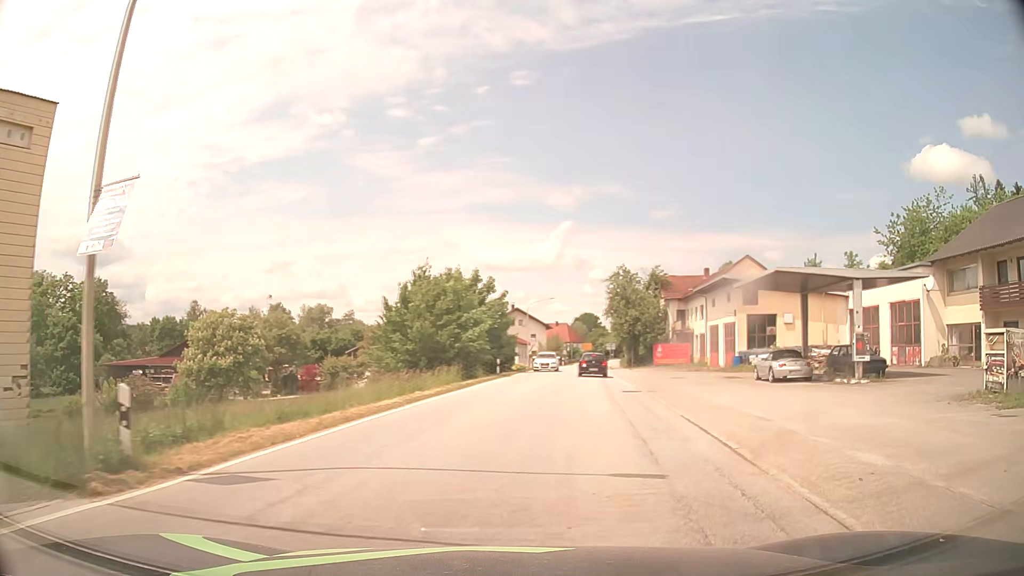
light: Day
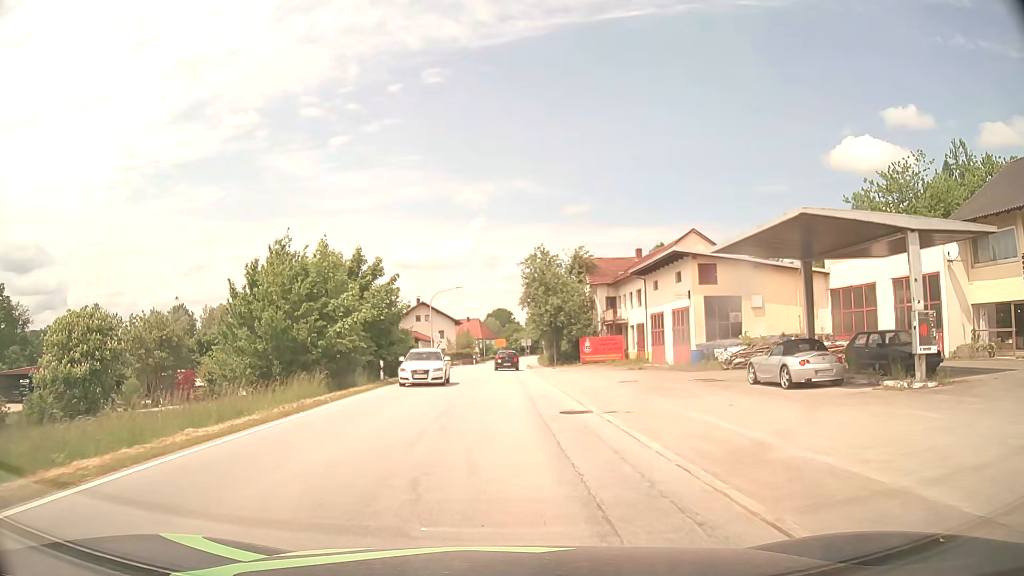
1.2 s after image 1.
(+1.0, +10.1) m; +8°
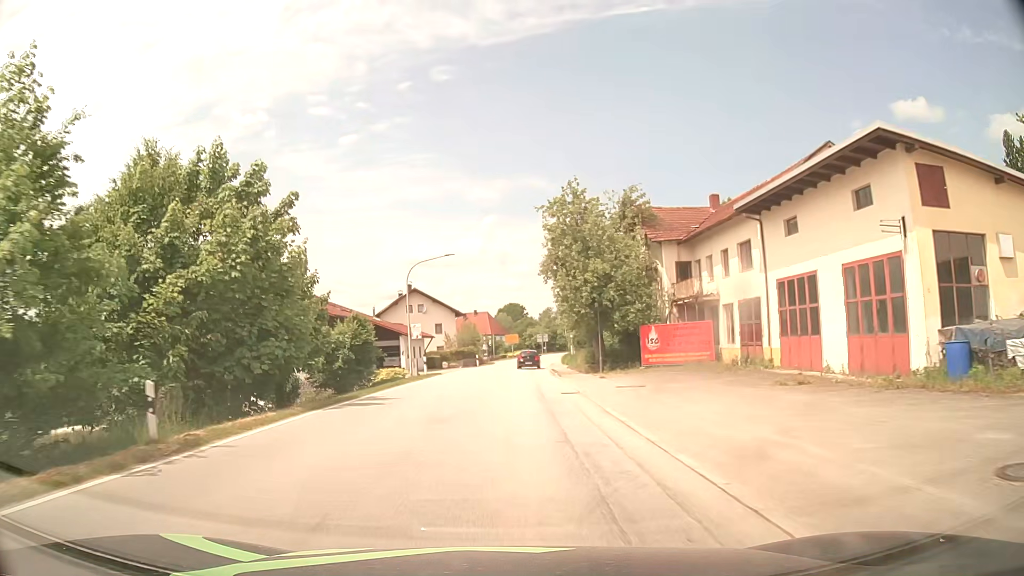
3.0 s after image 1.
(-0.1, +20.4) m; -1°
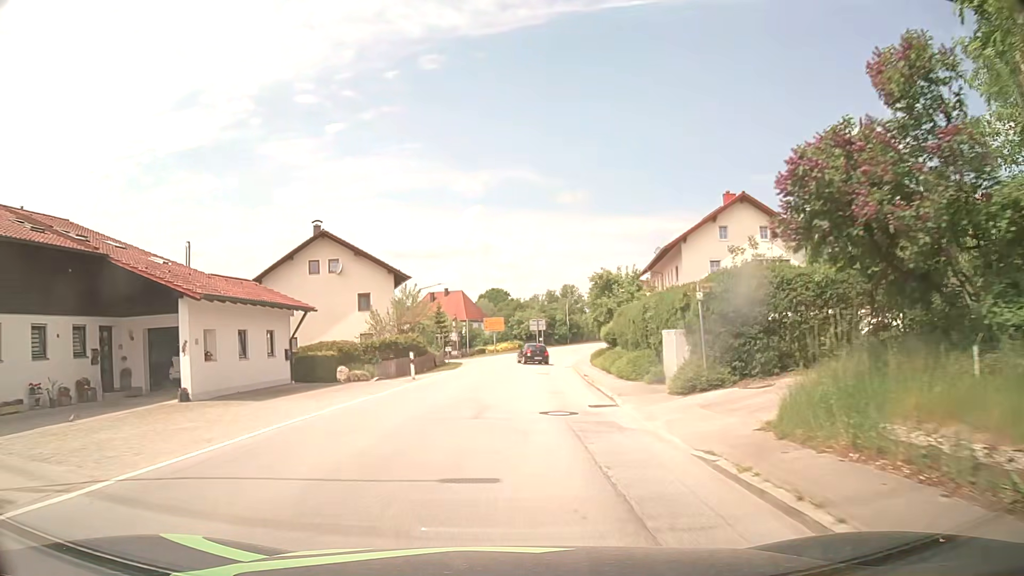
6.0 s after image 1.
(+0.4, +36.2) m; +1°
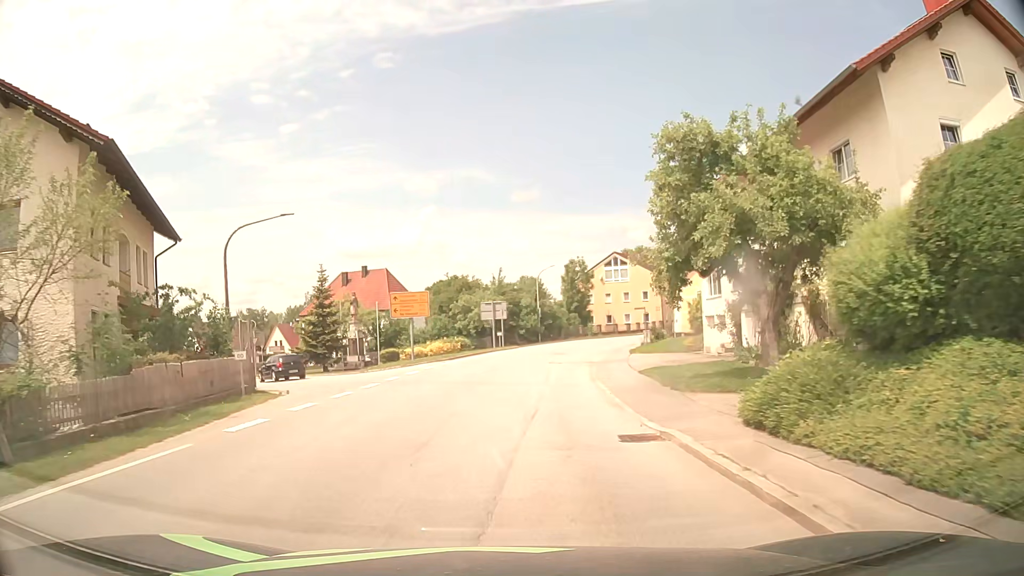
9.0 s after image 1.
(+1.8, +32.6) m; +5°
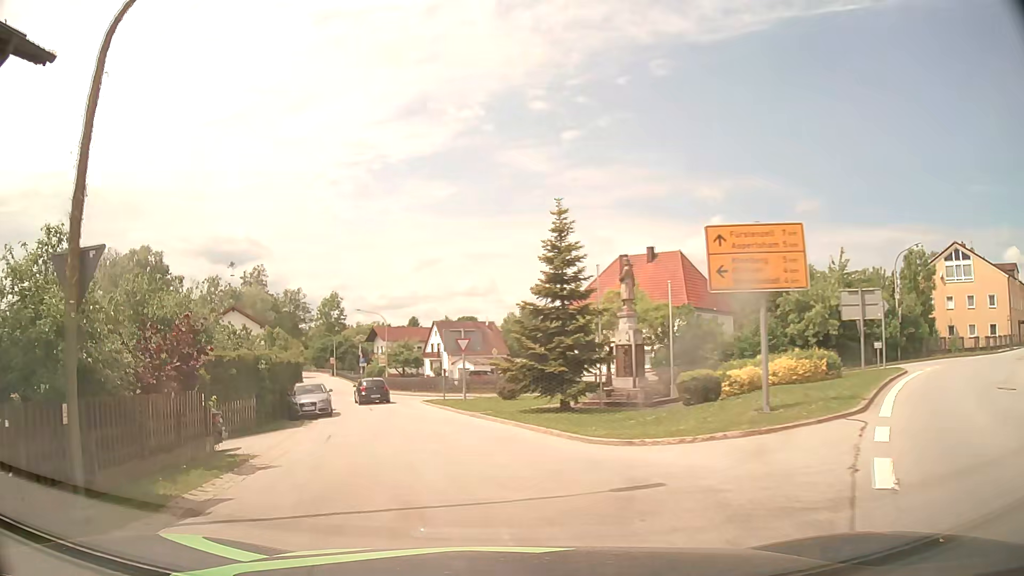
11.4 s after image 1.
(-3.4, +21.7) m; -24°
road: tertiary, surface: asphalt
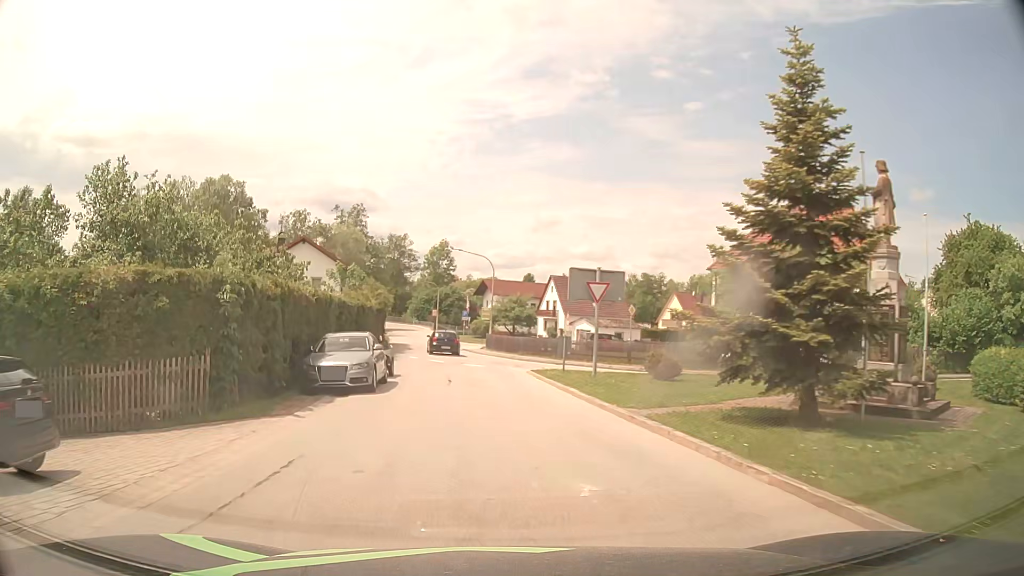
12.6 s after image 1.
(-0.9, +11.2) m; -8°
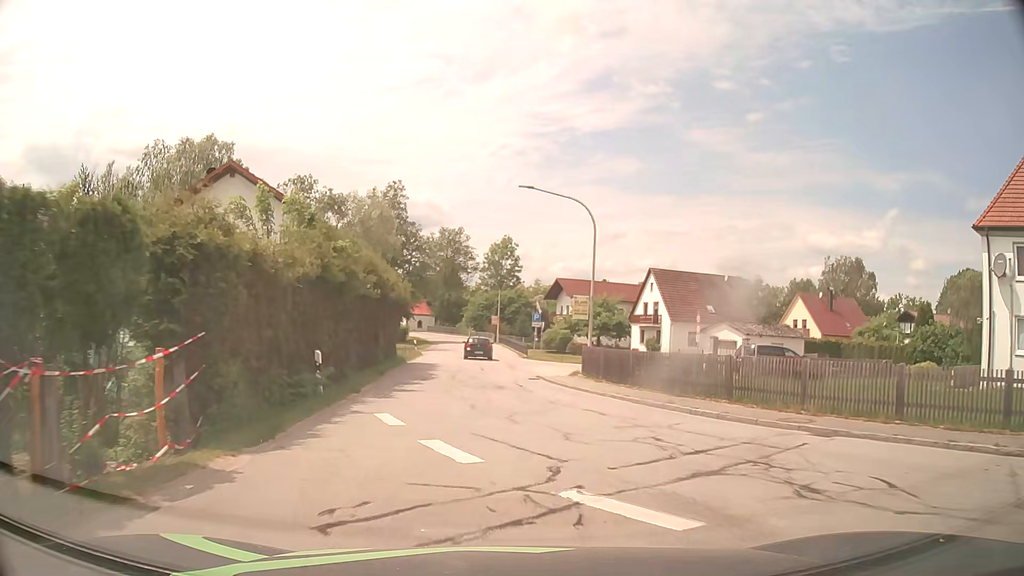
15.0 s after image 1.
(-2.2, +23.6) m; -7°
(0, +10) (-1, +20) (-1, +30) (-2, +40) (-2, +50) (-3, +60) (-3, +70) (-4, +80) (-7, +90) (-11, +99) m
